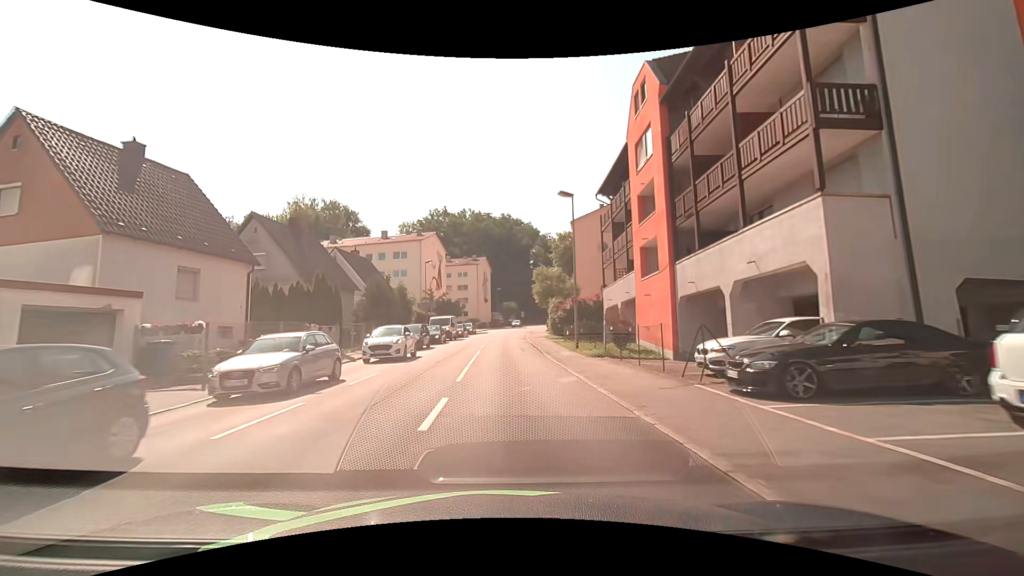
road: tertiary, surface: asphalt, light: Day
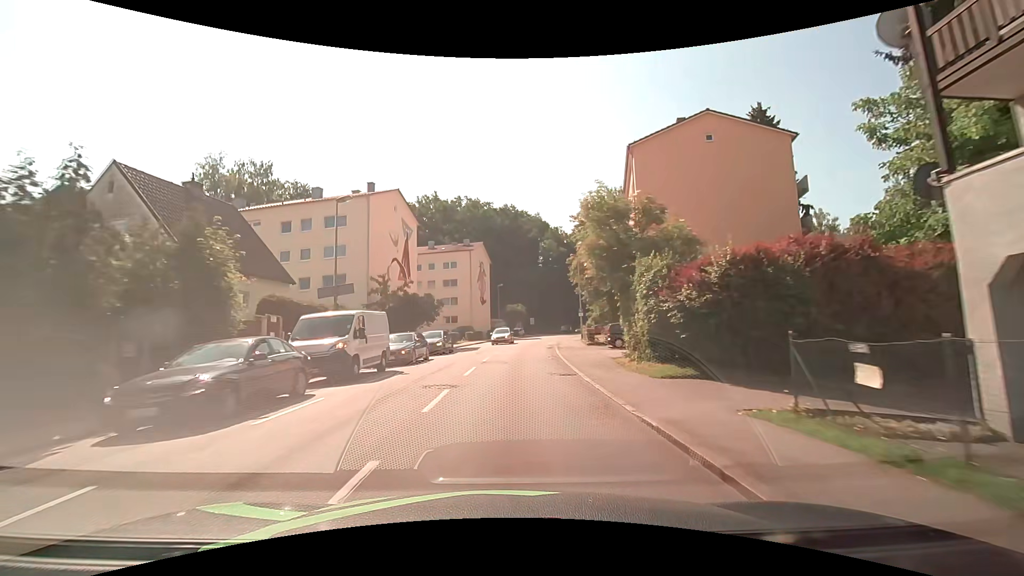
(-0.2, +29.2) m; -1°
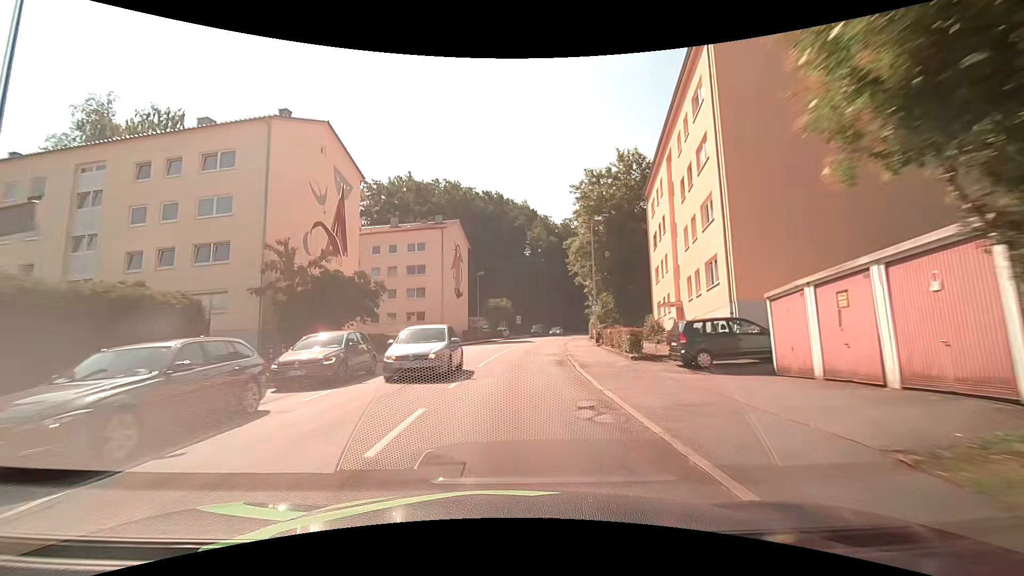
(+0.2, +15.5) m; +2°
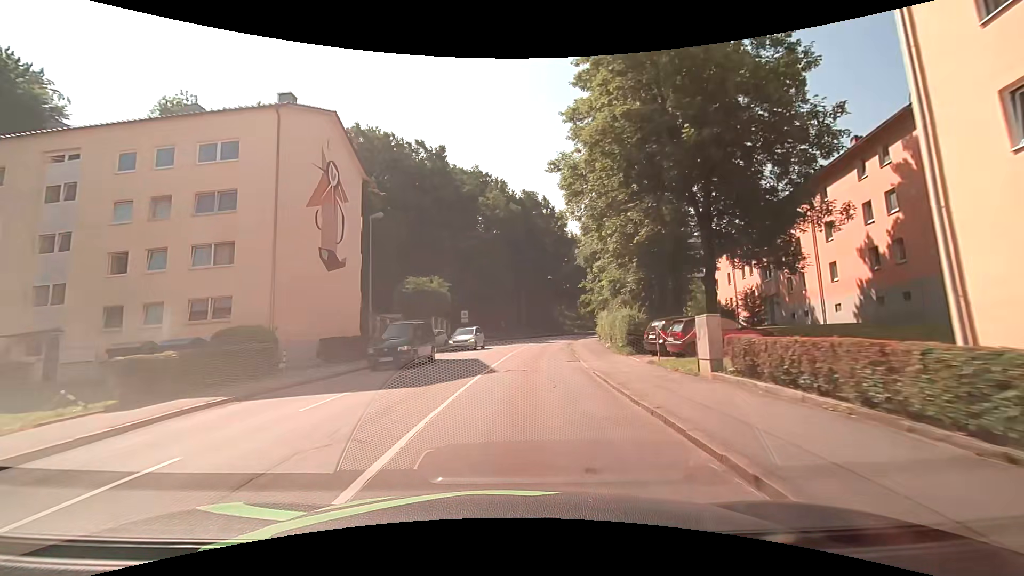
(+1.5, +31.3) m; +7°
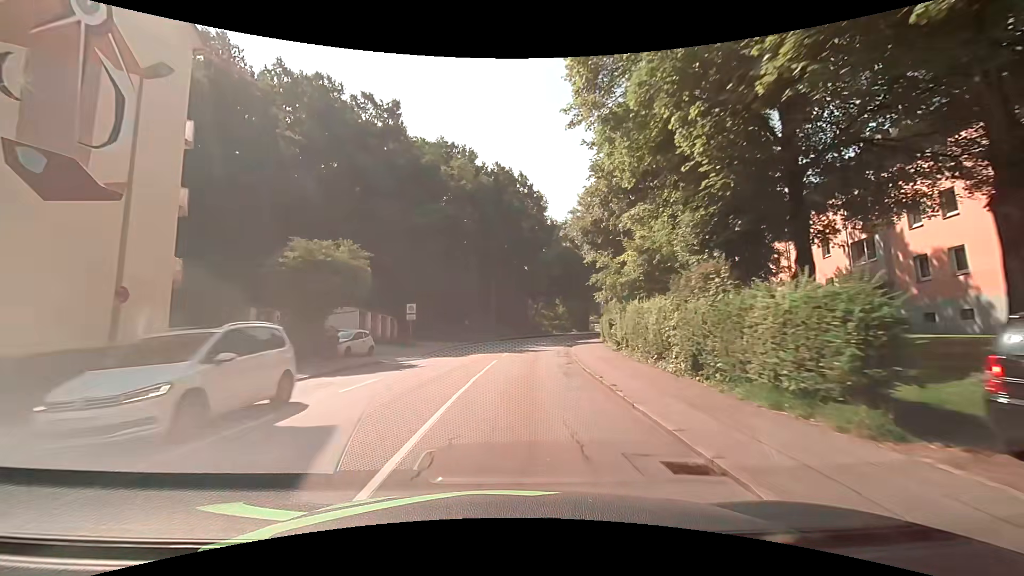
(+0.1, +15.9) m; +2°
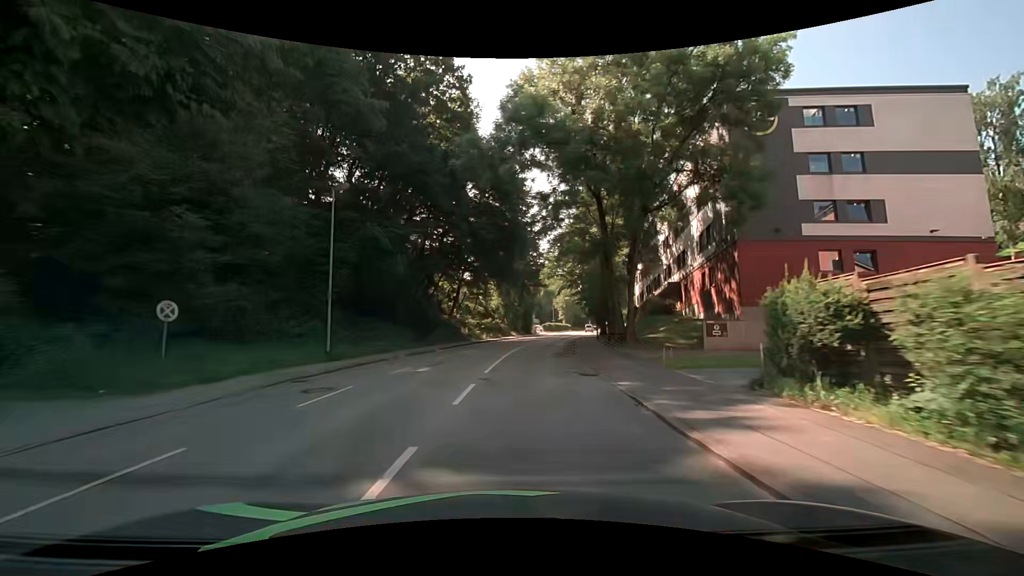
(+2.6, +38.7) m; +8°
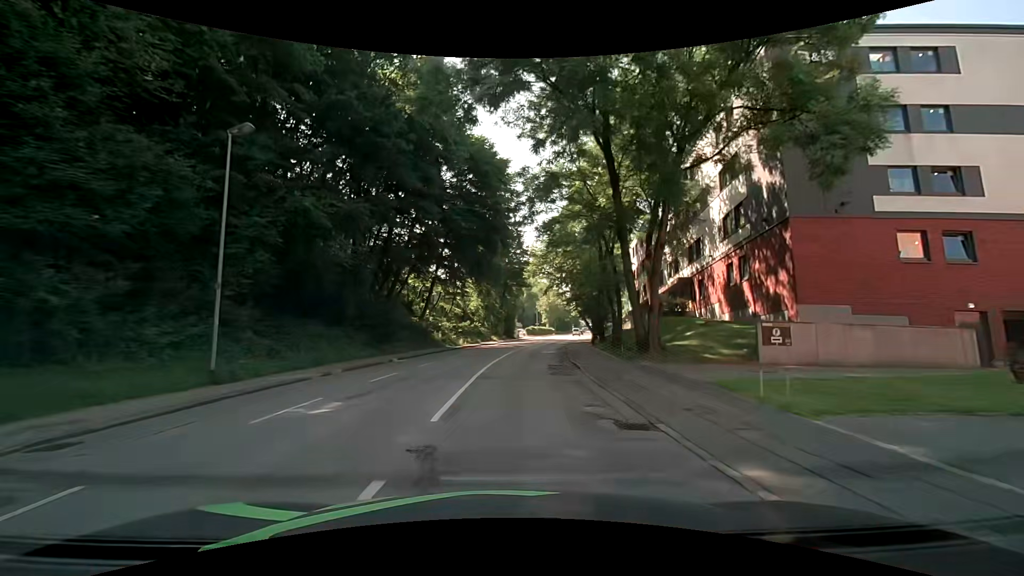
(+0.2, +7.1) m; +3°
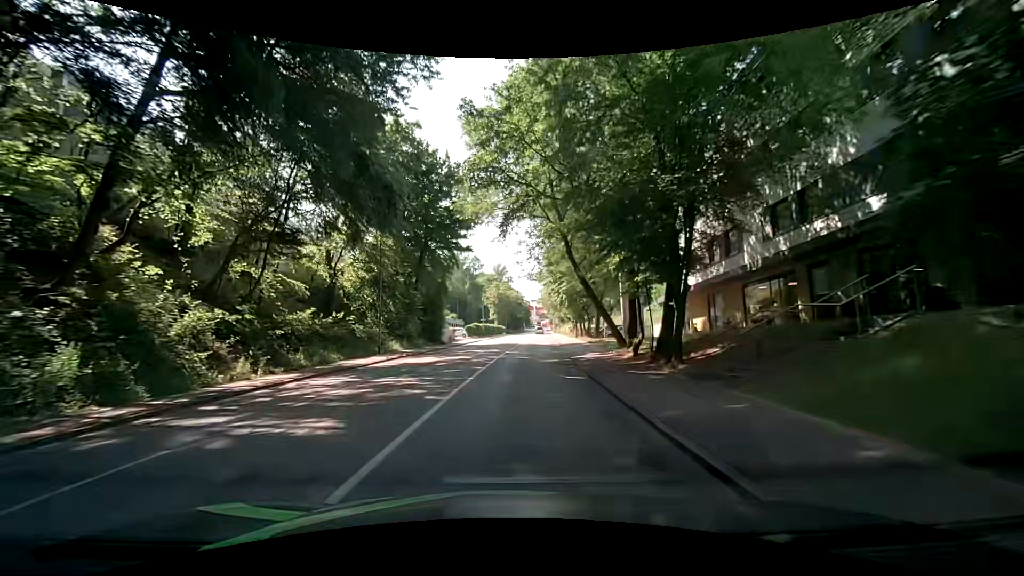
(+1.9, +35.6) m; +5°
(0, +10) (+1, +20) (+2, +30) (+3, +40) (+4, +50) (+4, +60) (+5, +70) (+6, +80) (+7, +90) (+8, +100) m
